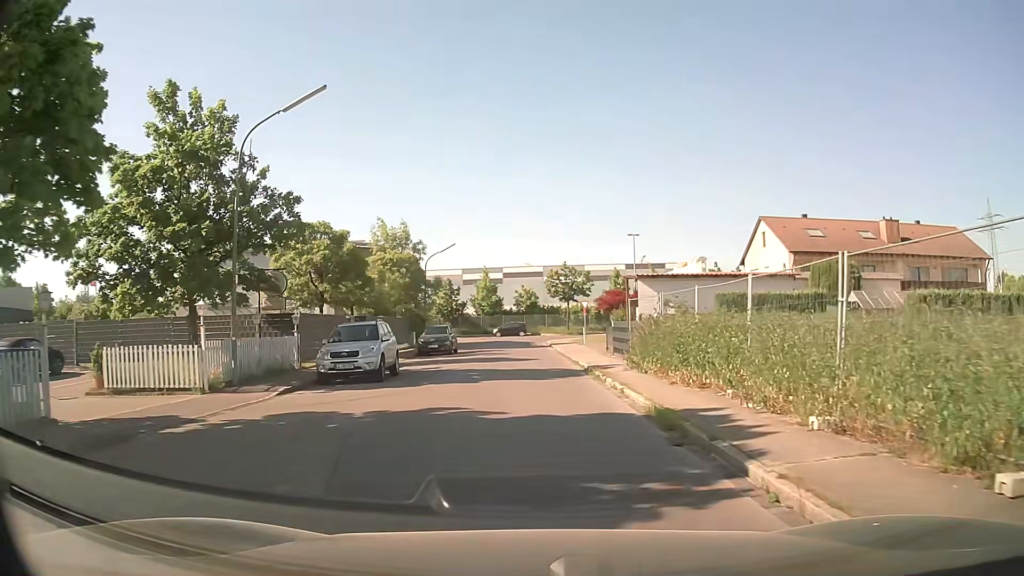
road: residential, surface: asphalt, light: Day
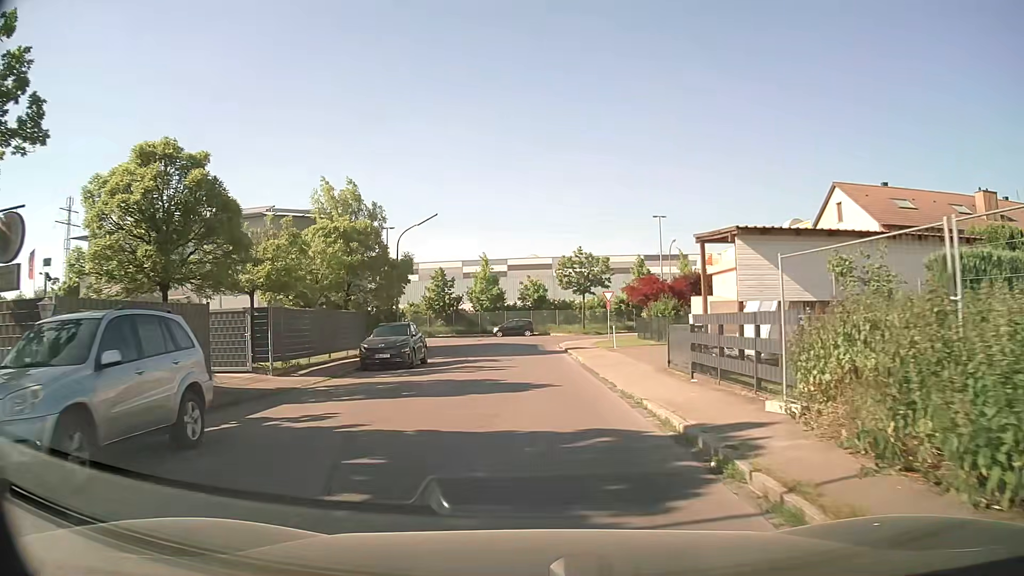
(-0.1, +13.0) m; -1°
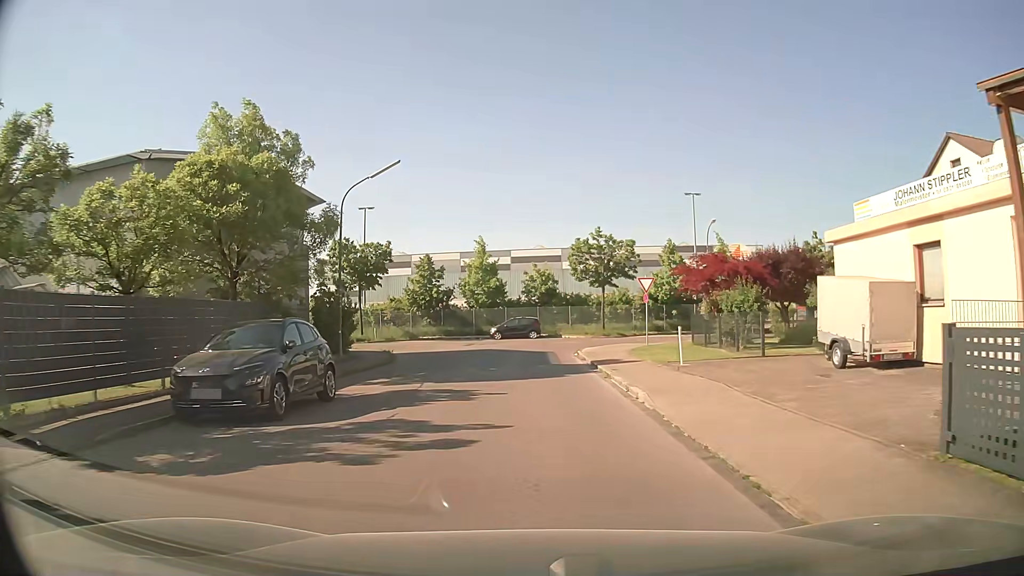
(0.0, +12.5) m; 0°
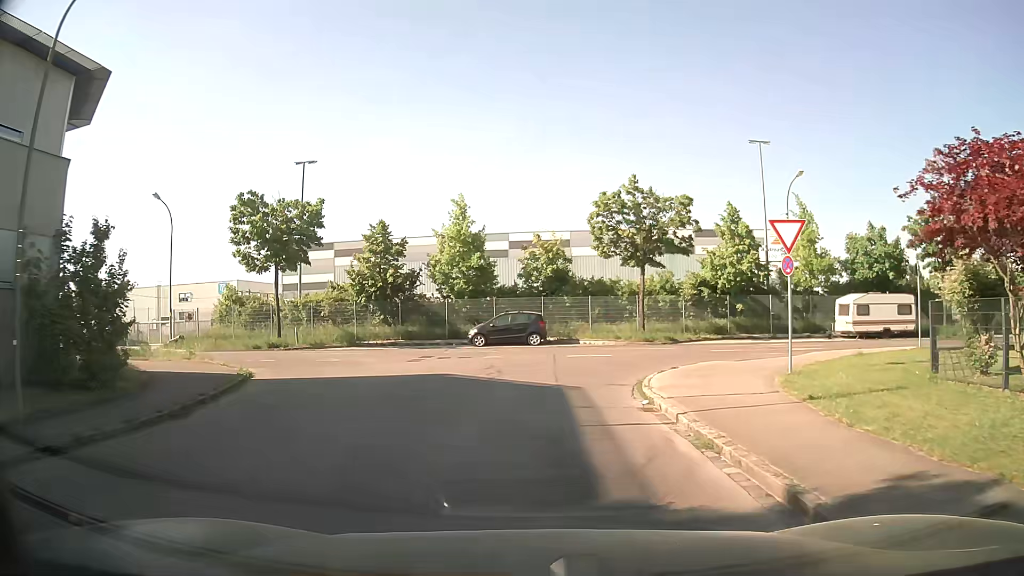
(0.0, +17.5) m; 0°
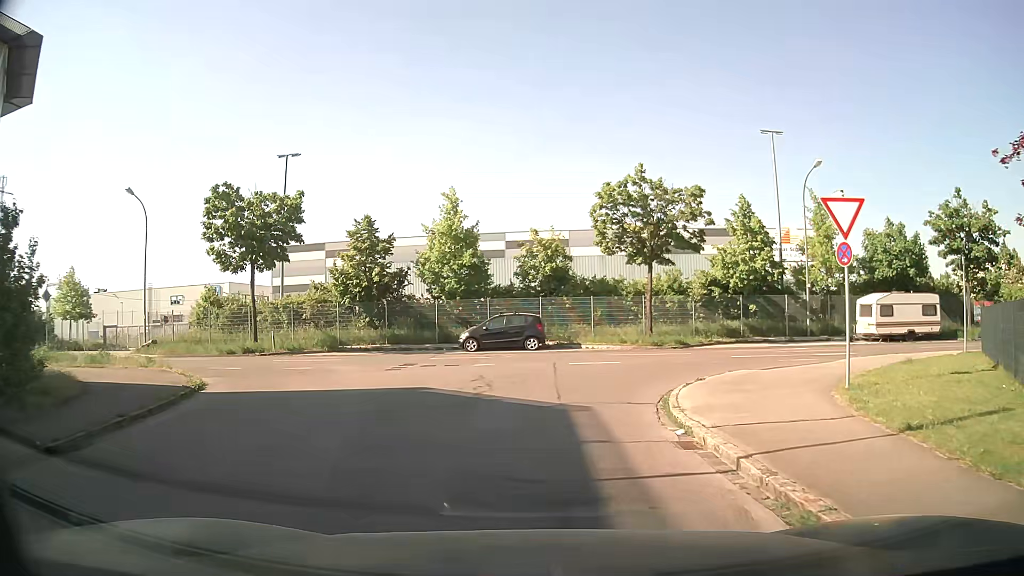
(0.0, +2.8) m; -1°
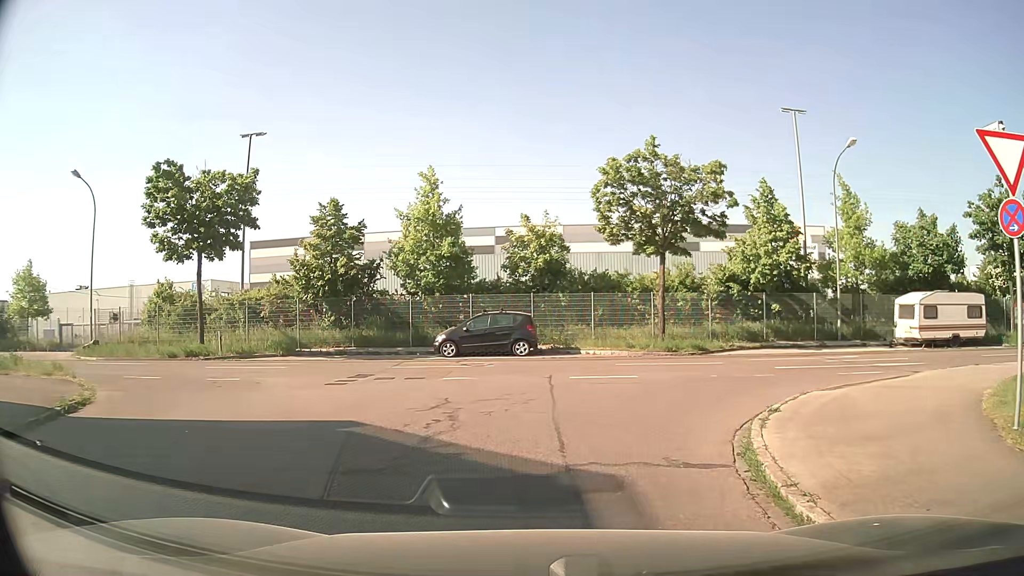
(0.0, +4.7) m; +1°
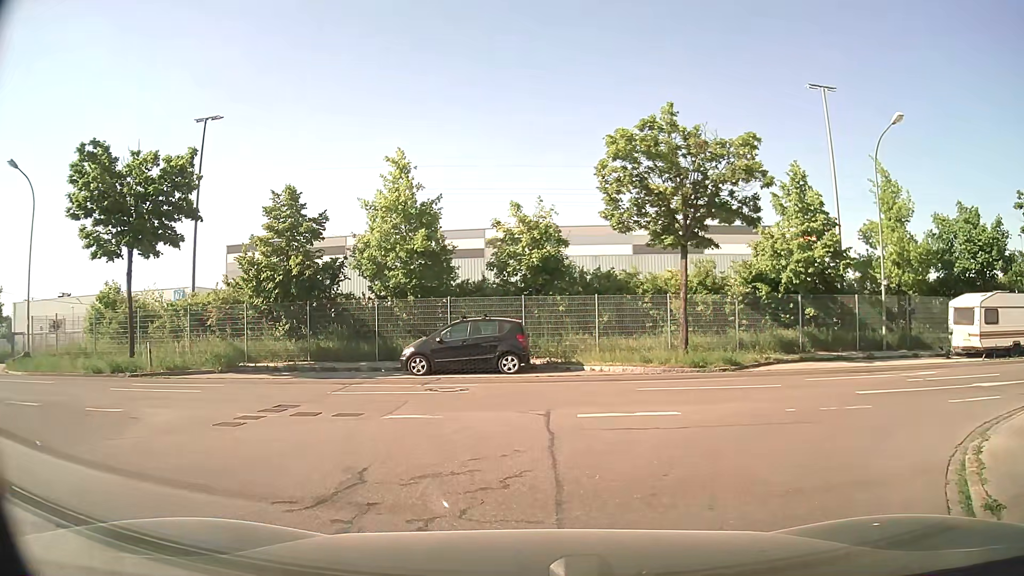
(0.0, +4.9) m; 0°
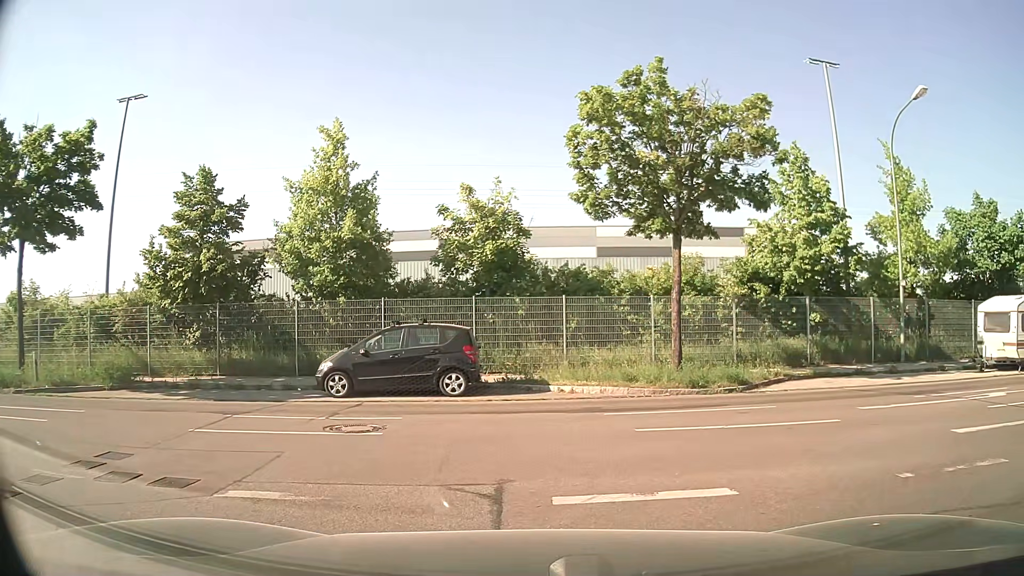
(+0.1, +4.2) m; +2°
(+6, +8) (+15, +9) (+25, +10) (+35, +10) (+45, +10) (+55, +11) (+65, +13) (+75, +15) (+85, +17) (+94, +20) m
